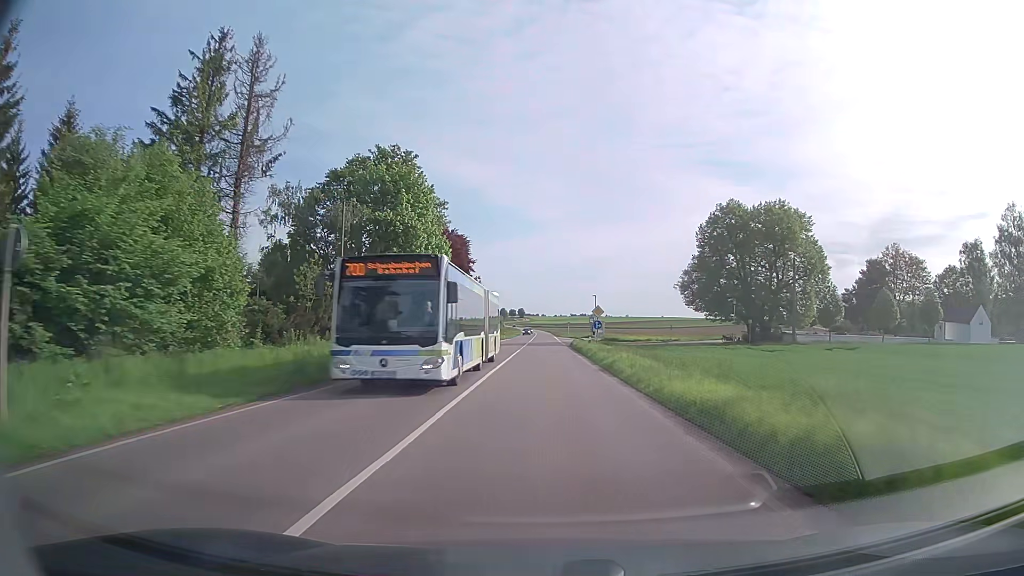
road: secondary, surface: asphalt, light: Day
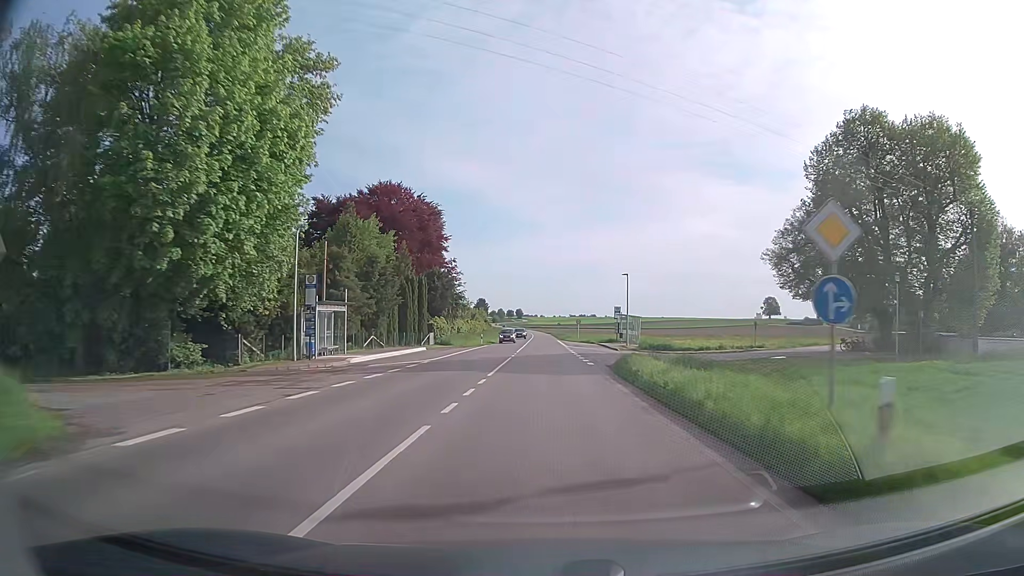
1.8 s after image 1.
(0.0, +36.7) m; 0°
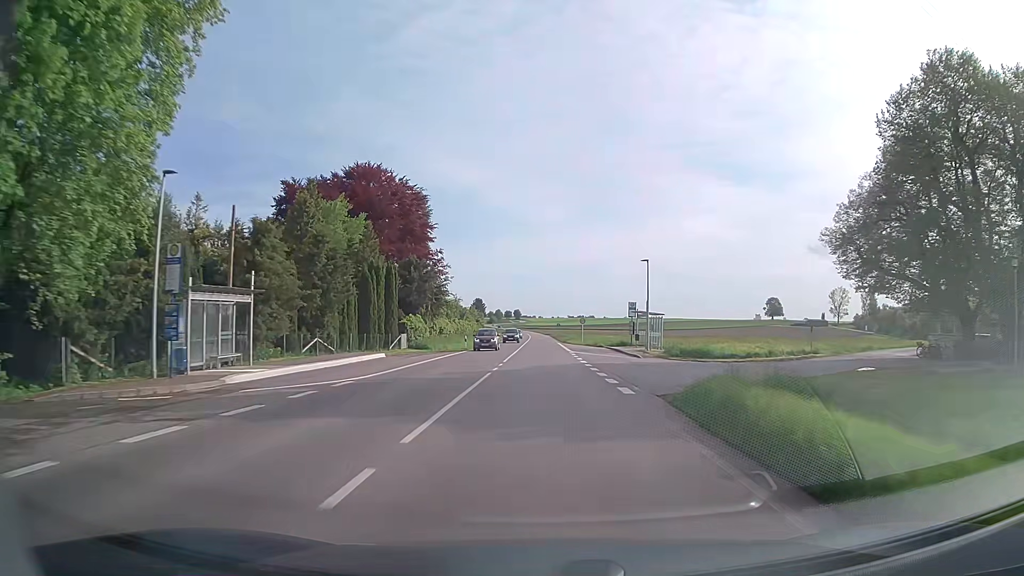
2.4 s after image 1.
(0.0, +12.1) m; 0°
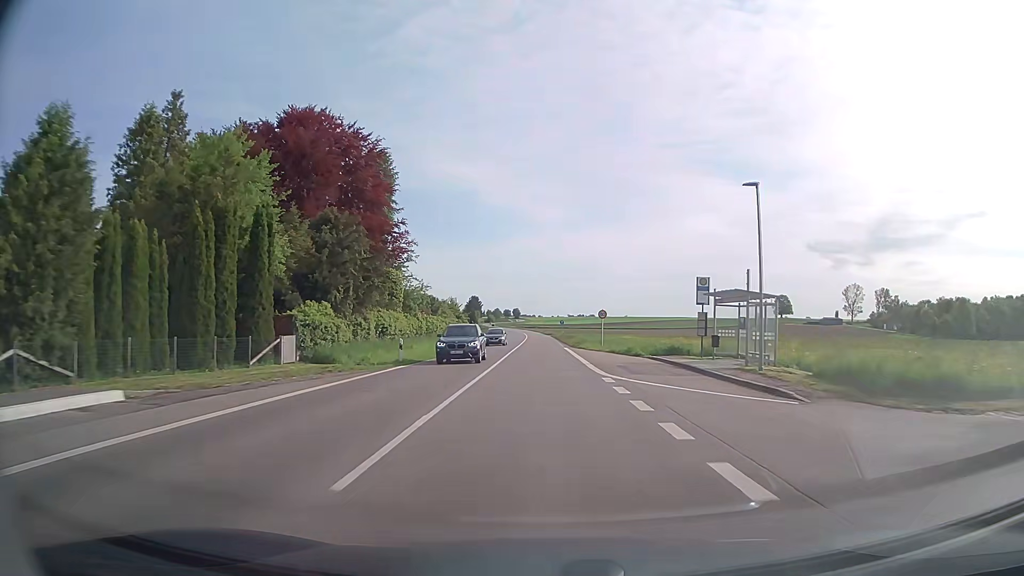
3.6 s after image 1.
(0.0, +24.0) m; 0°
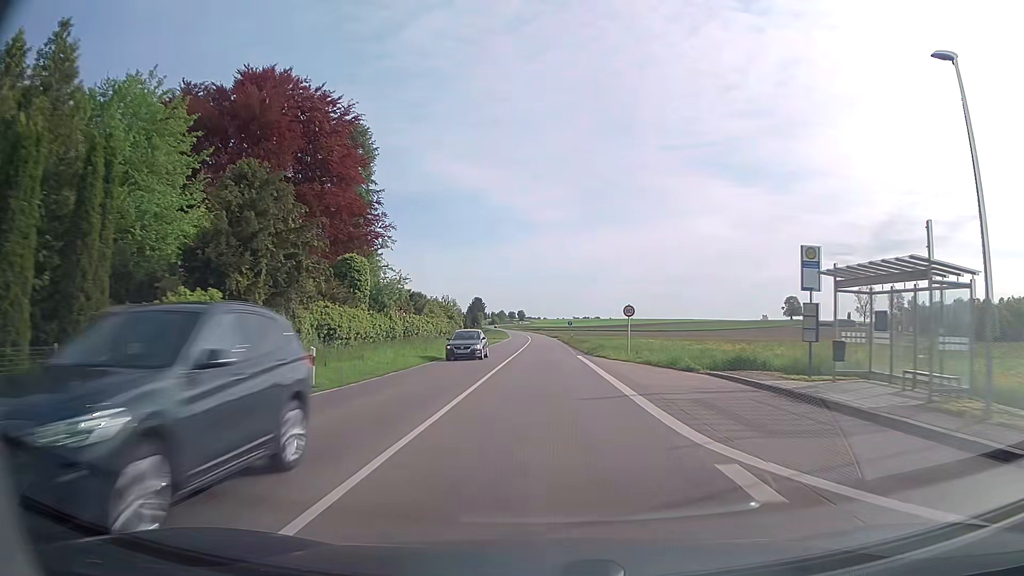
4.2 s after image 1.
(0.0, +12.0) m; -1°
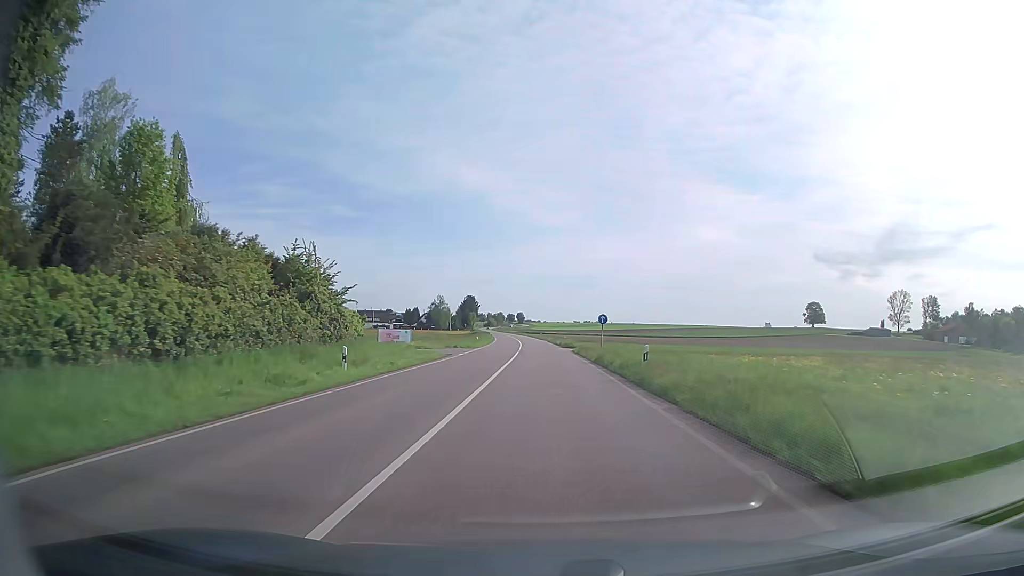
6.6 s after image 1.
(0.0, +47.5) m; 0°
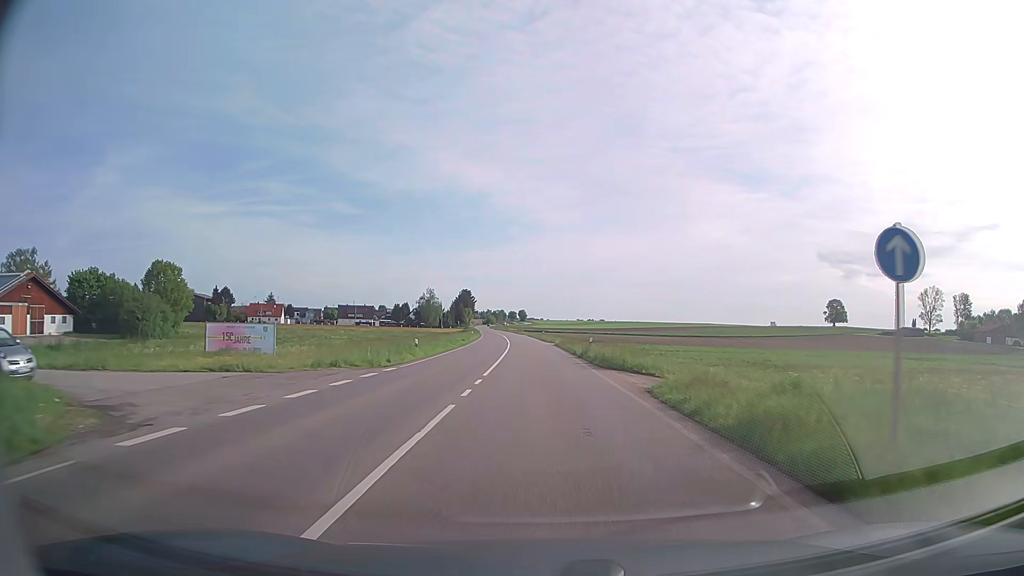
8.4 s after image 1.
(0.0, +35.1) m; 0°
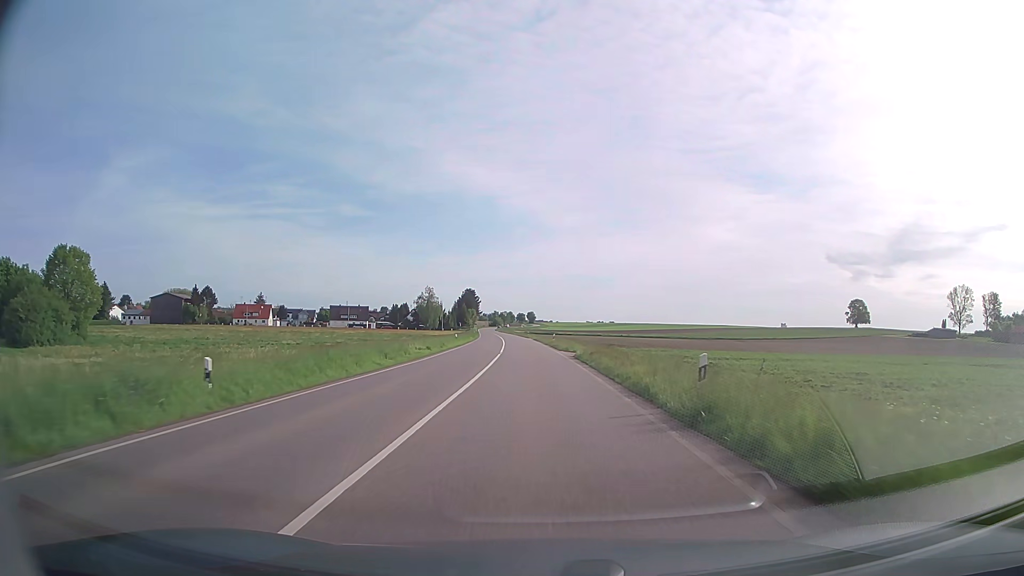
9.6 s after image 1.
(-0.1, +23.2) m; -1°
(0, +10) (0, +20) (0, +30) (-1, +40) (-1, +50) (-2, +60) (-2, +70) (-3, +80) (-3, +90) (-4, +100) m
